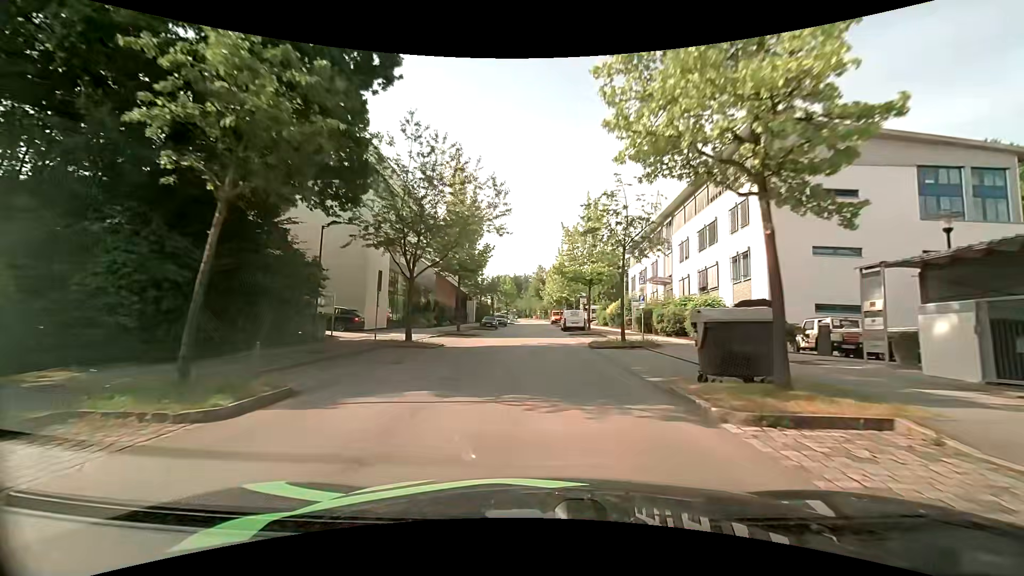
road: residential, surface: asphalt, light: Day
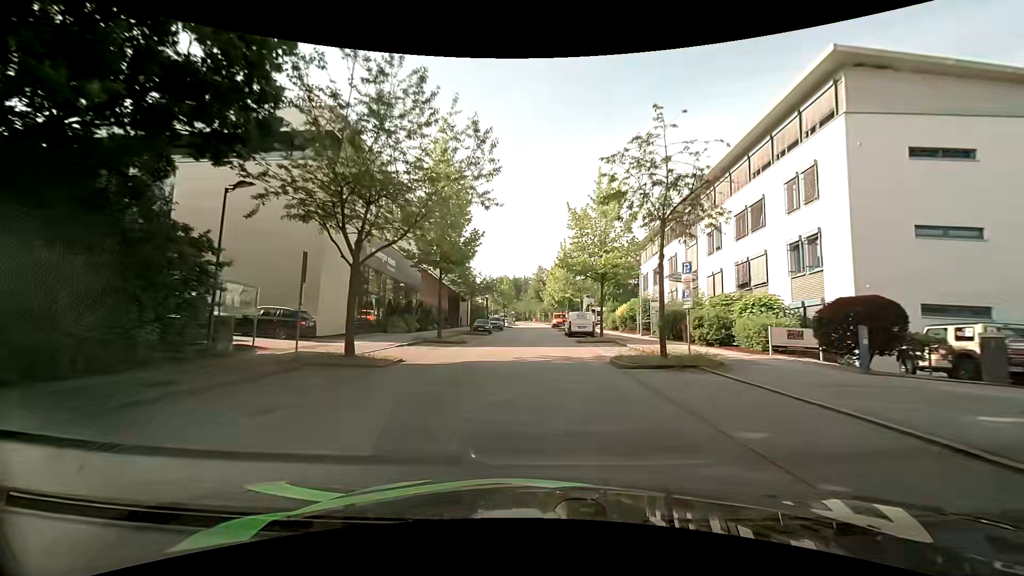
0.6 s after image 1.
(0.0, +7.0) m; 0°
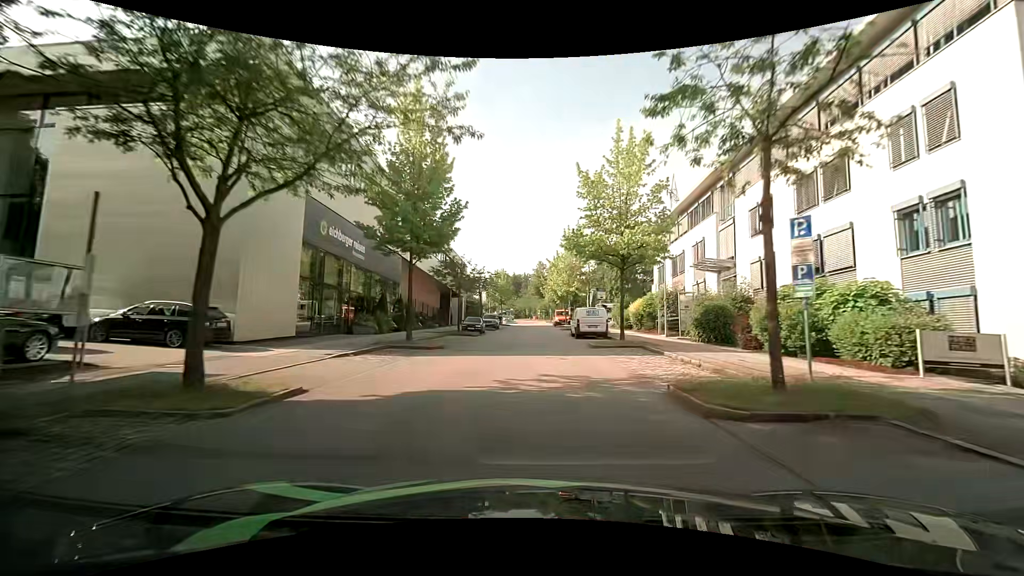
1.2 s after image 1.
(0.0, +7.0) m; +1°
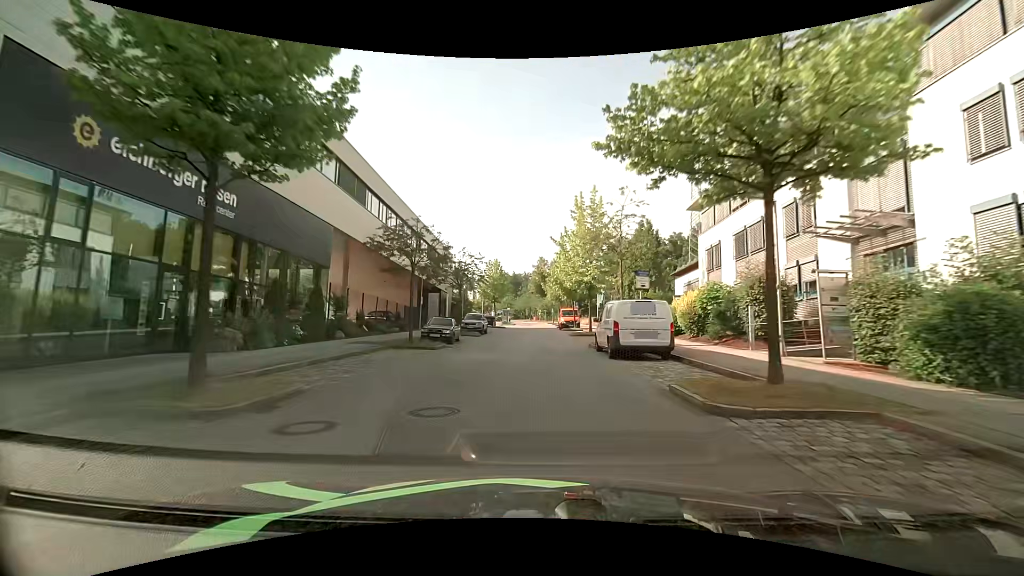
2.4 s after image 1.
(-0.1, +14.0) m; 0°
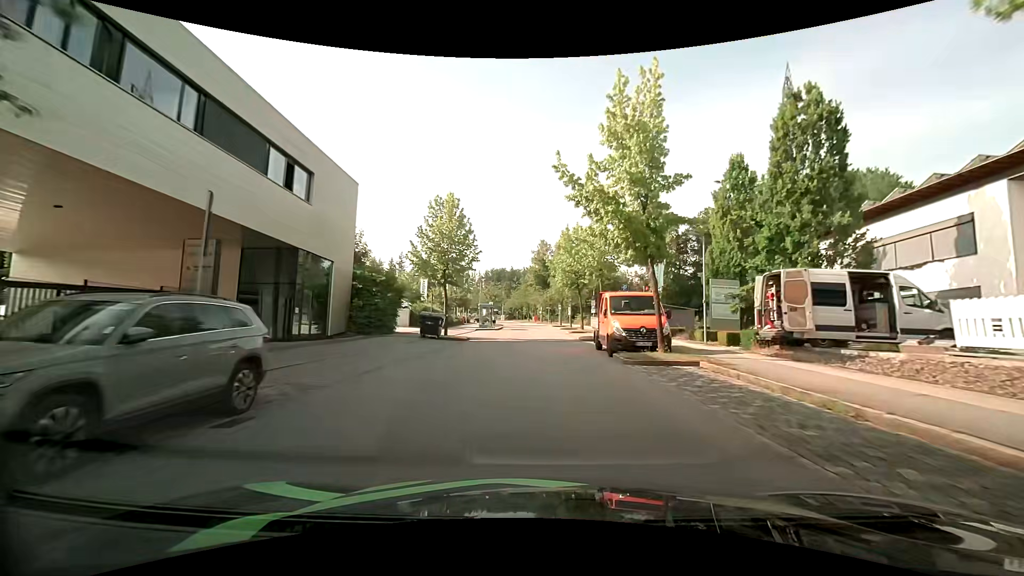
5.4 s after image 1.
(-0.3, +34.9) m; 0°
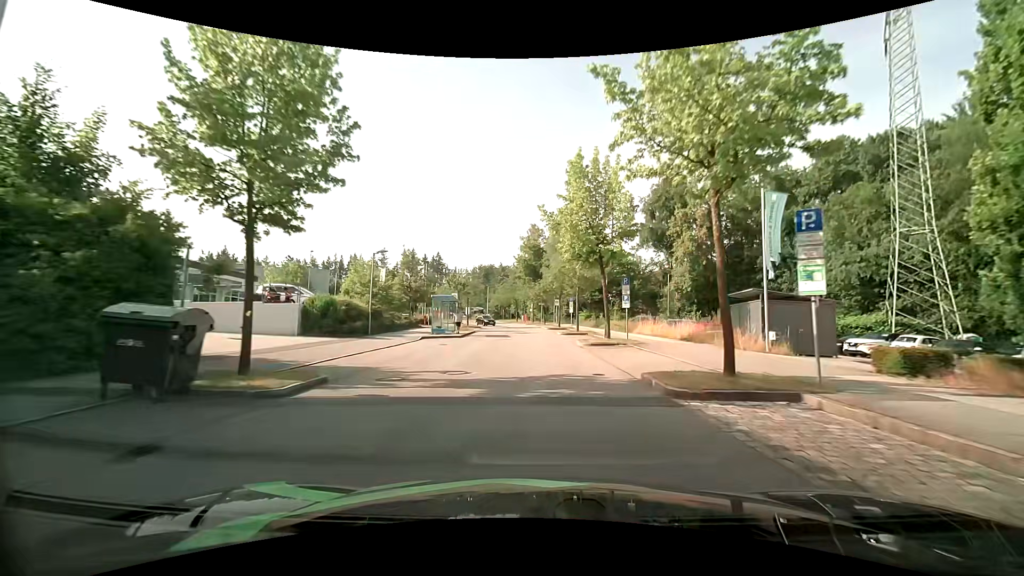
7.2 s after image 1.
(+0.1, +20.0) m; +1°
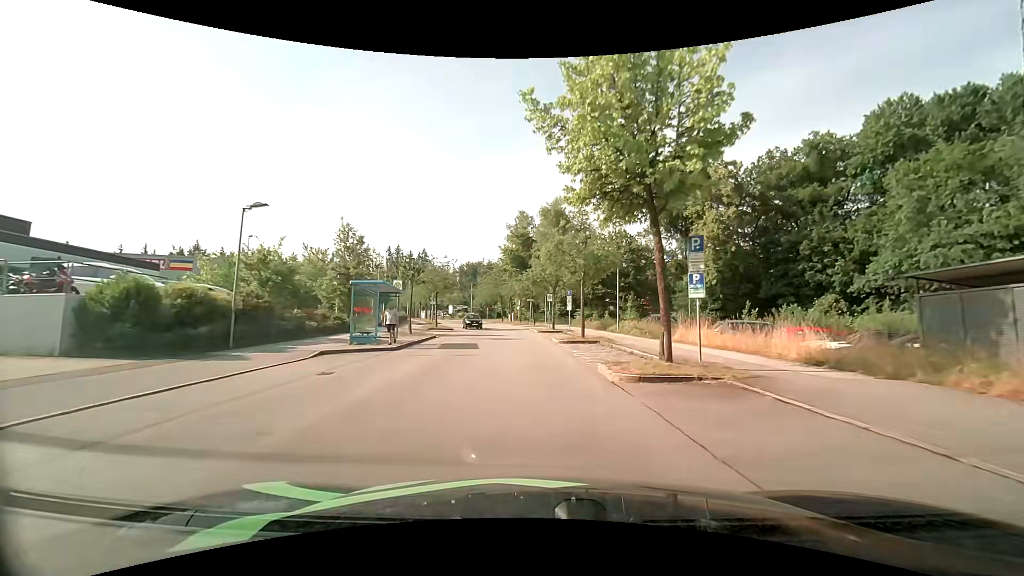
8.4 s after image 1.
(+0.2, +12.5) m; +1°
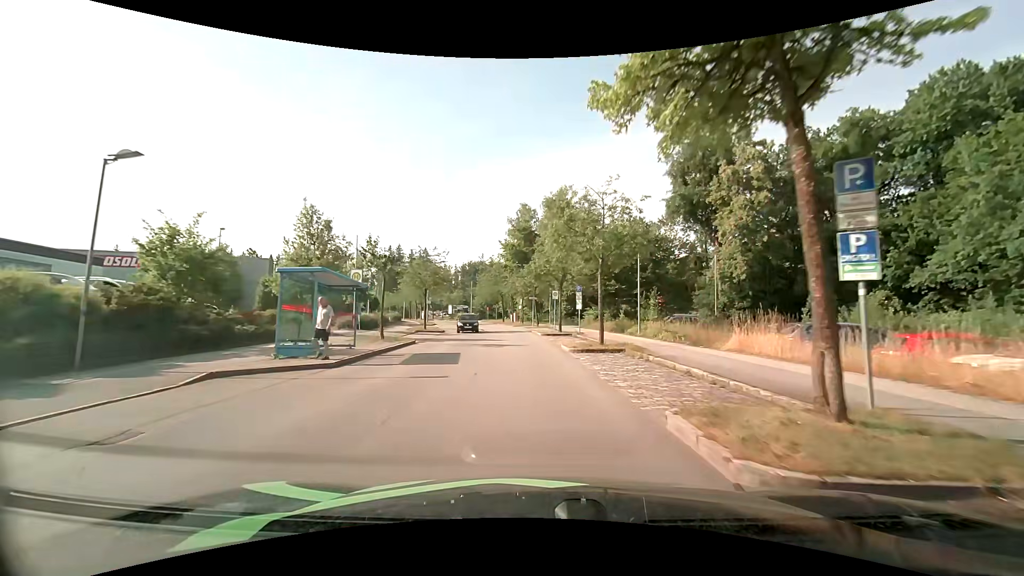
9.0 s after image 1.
(+0.1, +6.0) m; 0°
(0, +10) (0, +20) (-1, +30) (-2, +40) (-4, +50) (-5, +60) (-7, +69) (-10, +79) (-12, +89) (-15, +98) m
